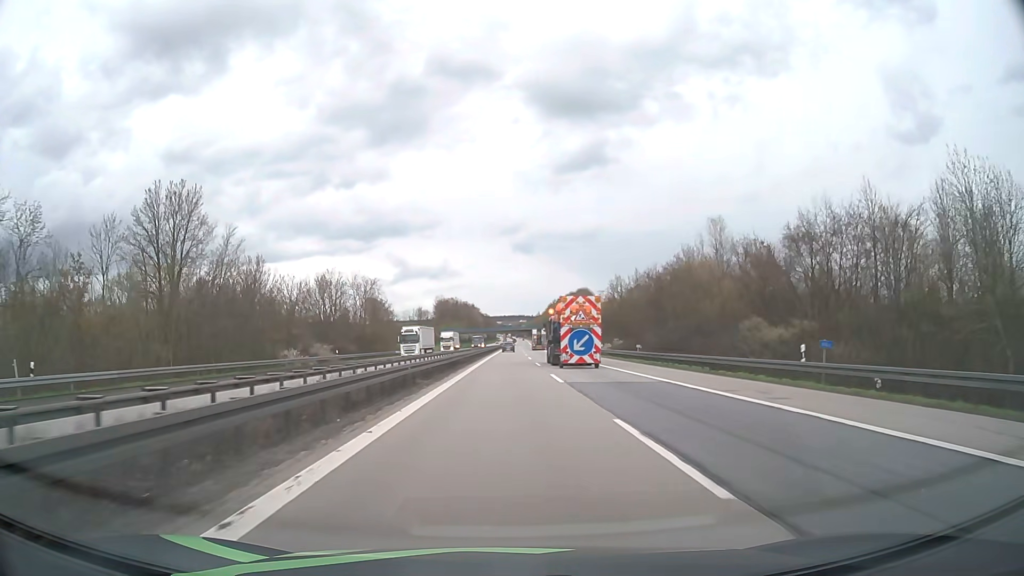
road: motorway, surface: asphalt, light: Day
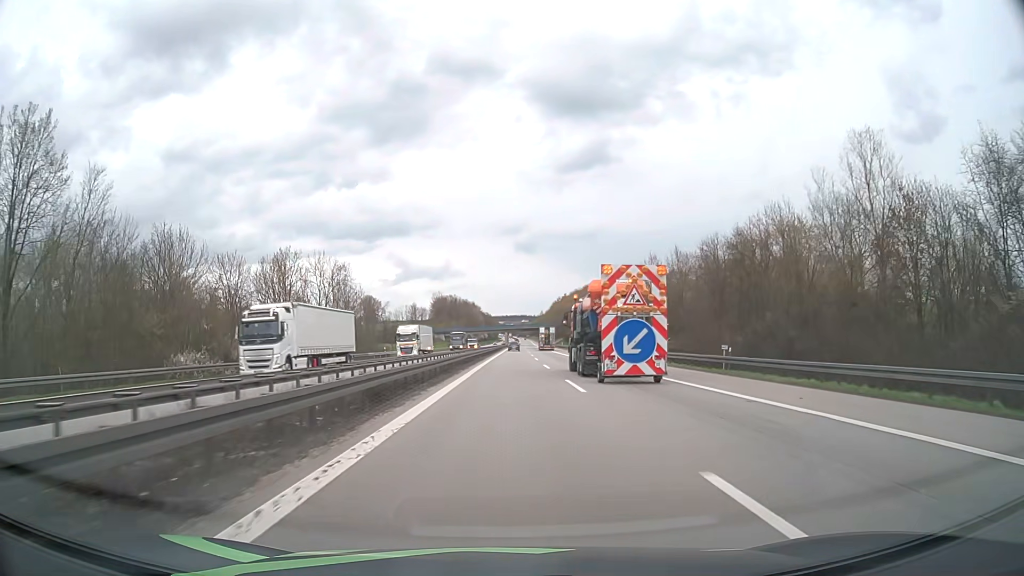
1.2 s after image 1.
(0.0, +23.3) m; 0°
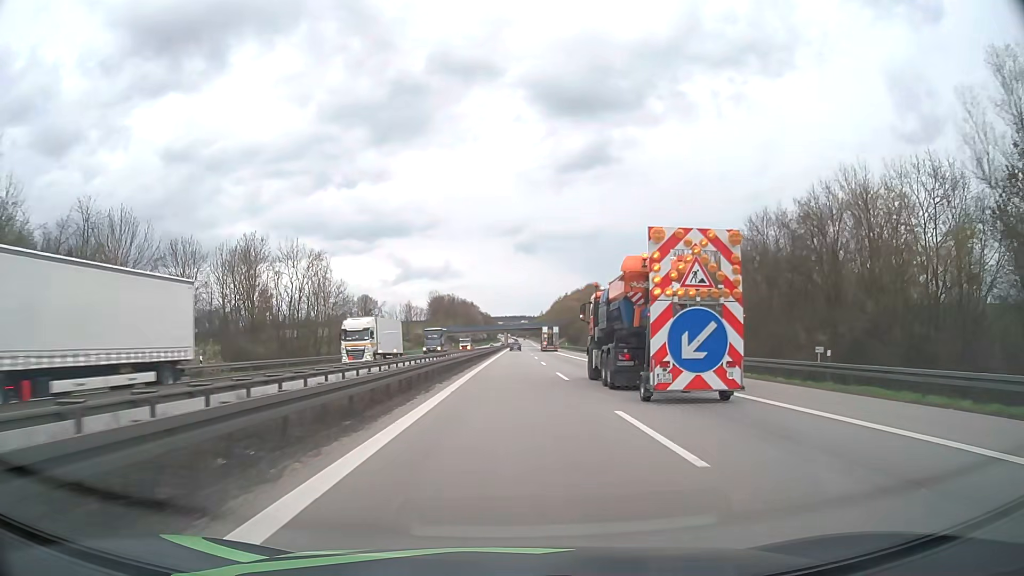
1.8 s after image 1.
(0.0, +11.6) m; 0°
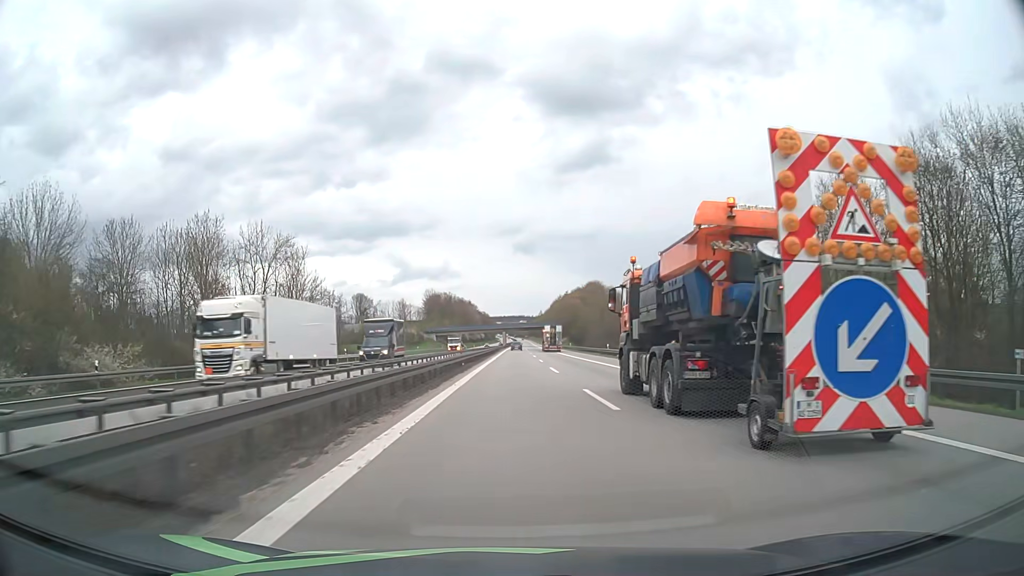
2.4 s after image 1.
(0.0, +11.6) m; 0°
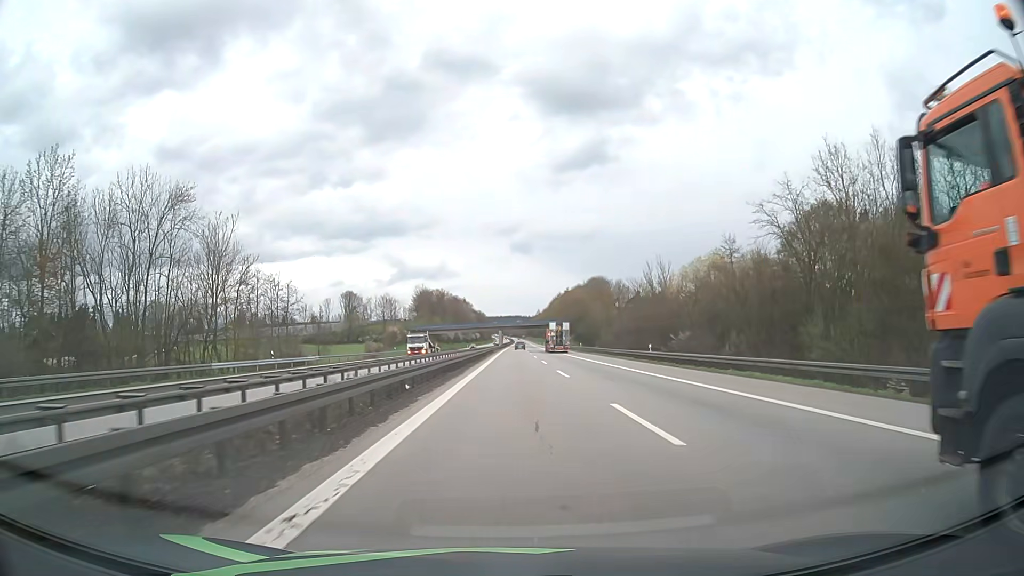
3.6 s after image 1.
(+0.1, +23.2) m; 0°
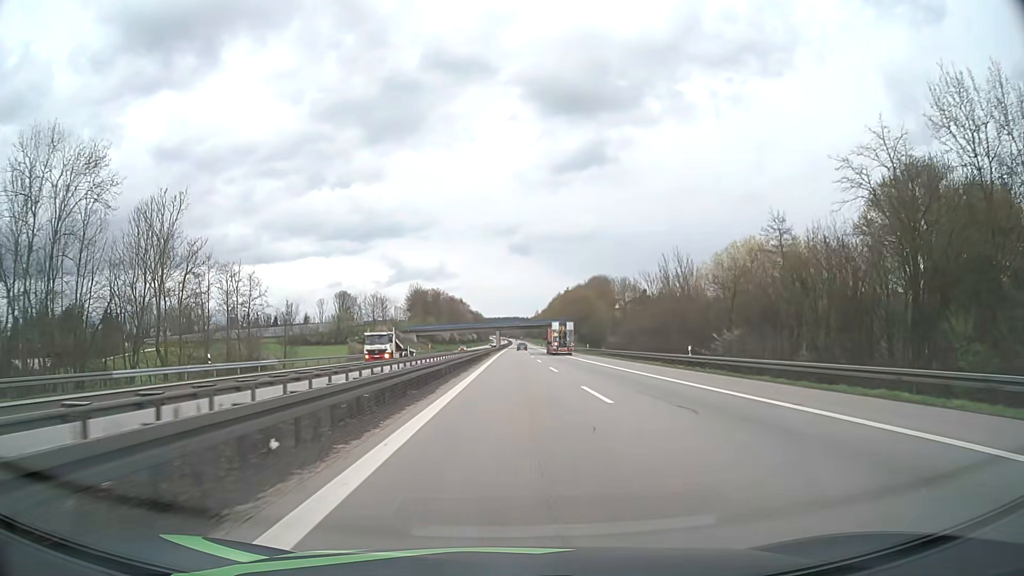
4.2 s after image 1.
(0.0, +11.5) m; 0°
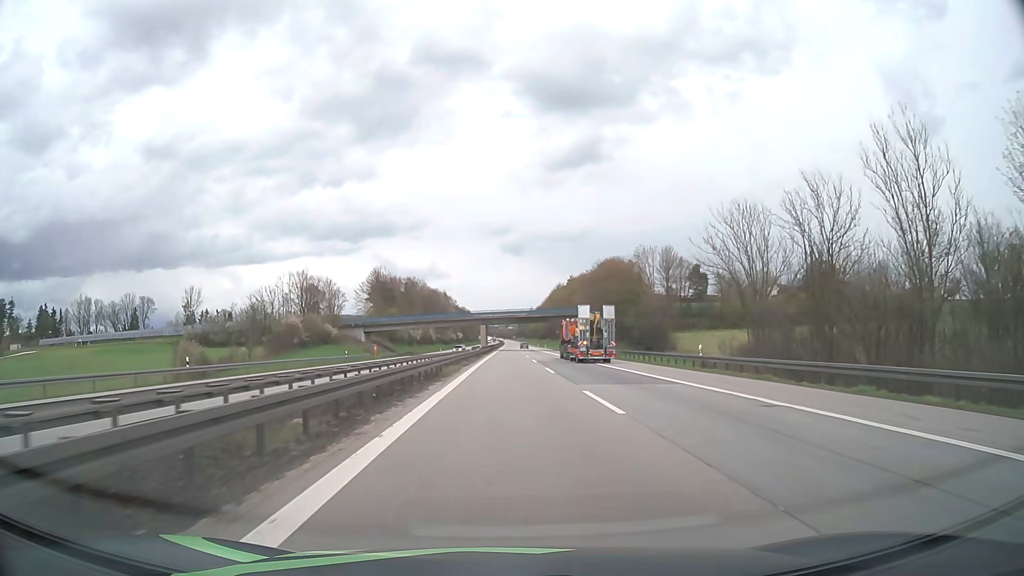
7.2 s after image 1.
(+0.4, +57.3) m; +1°
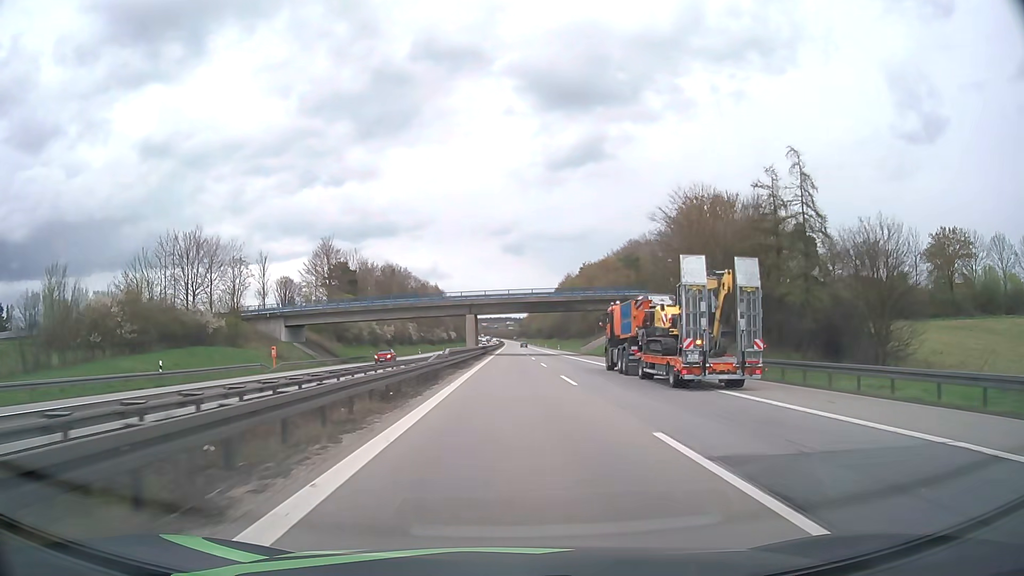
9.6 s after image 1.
(0.0, +45.3) m; 0°
(0, +10) (0, +20) (0, +30) (0, +40) (0, +50) (0, +60) (0, +70) (+1, +80) (+1, +90) (+1, +100) m
